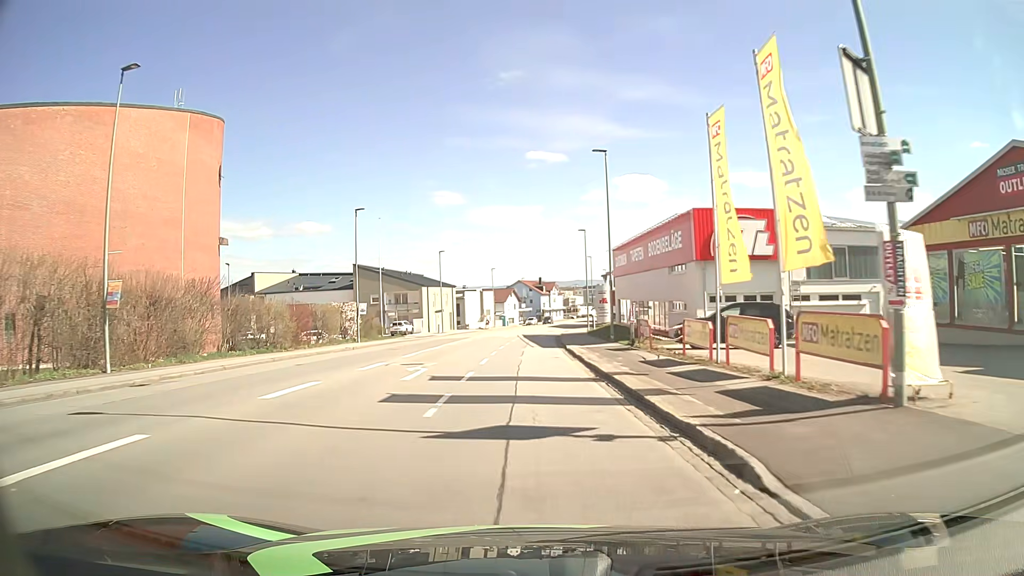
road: tertiary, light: Day
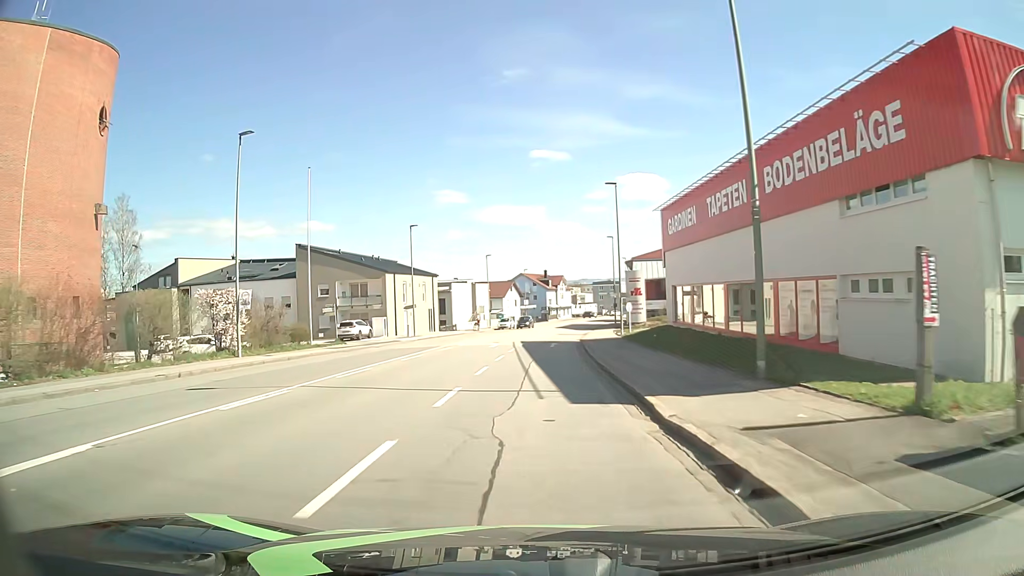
(0.0, +22.8) m; 0°
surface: asphalt
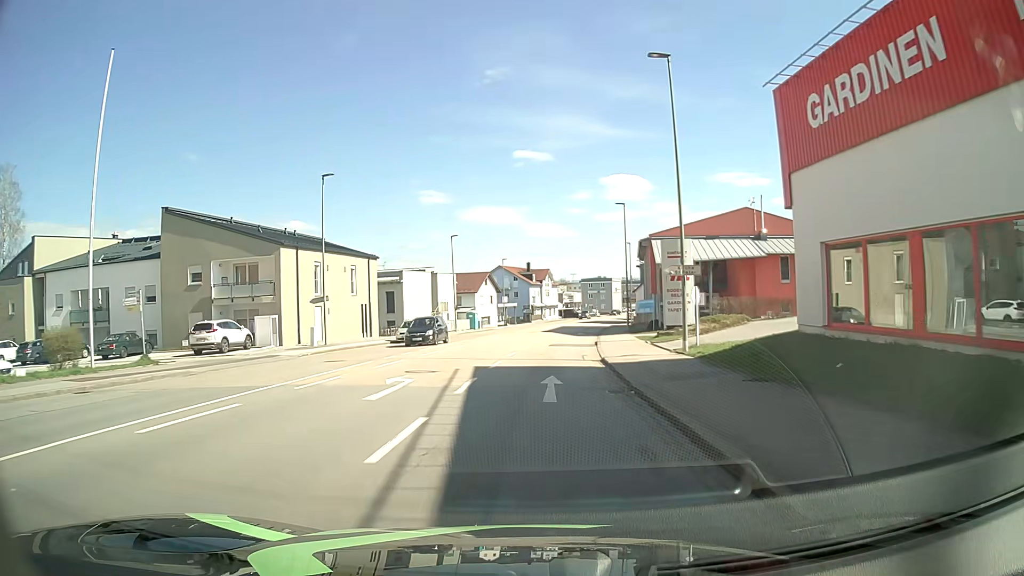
(+0.2, +22.7) m; 0°
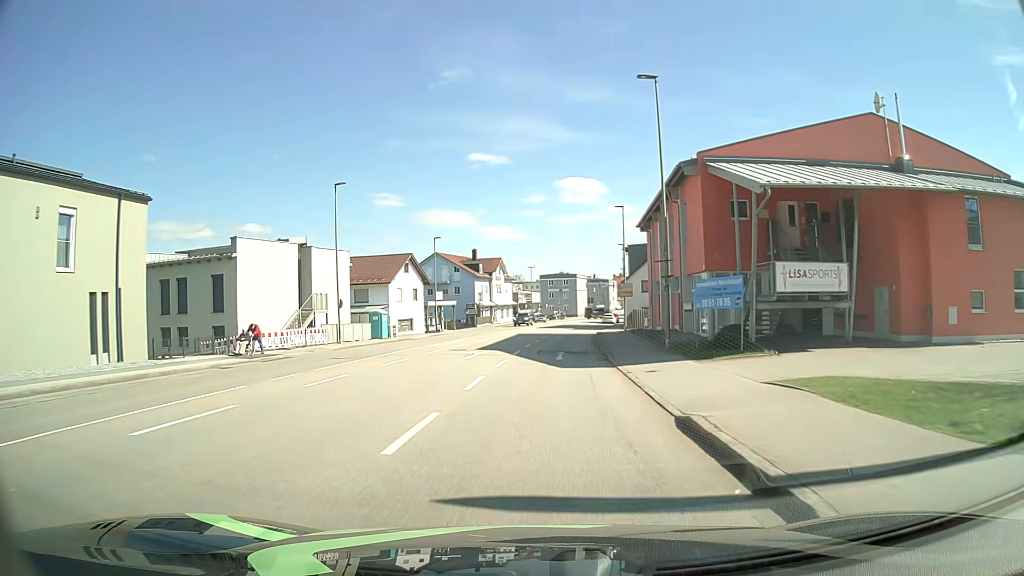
(+1.2, +29.8) m; +5°
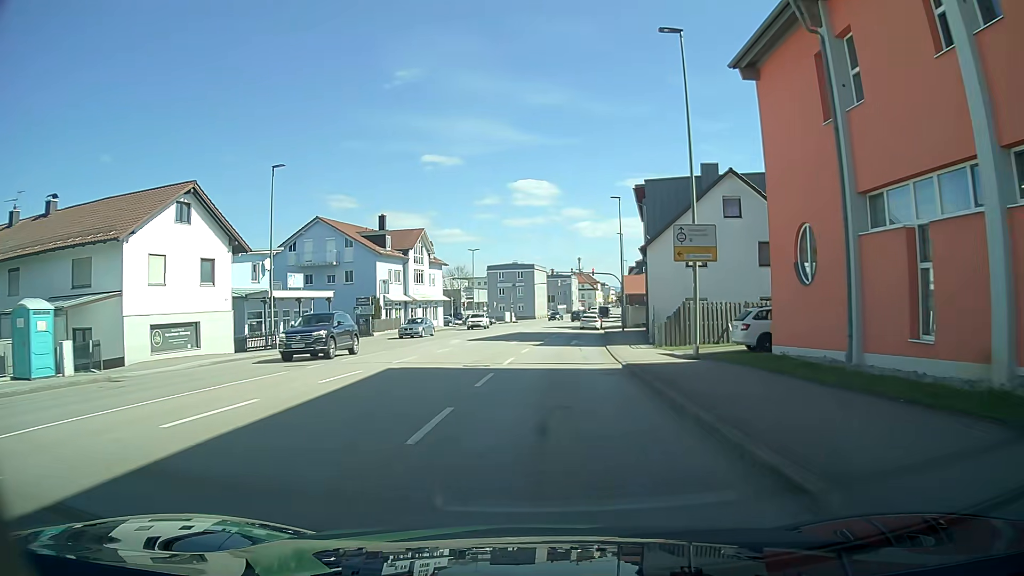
(+1.0, +35.5) m; +4°
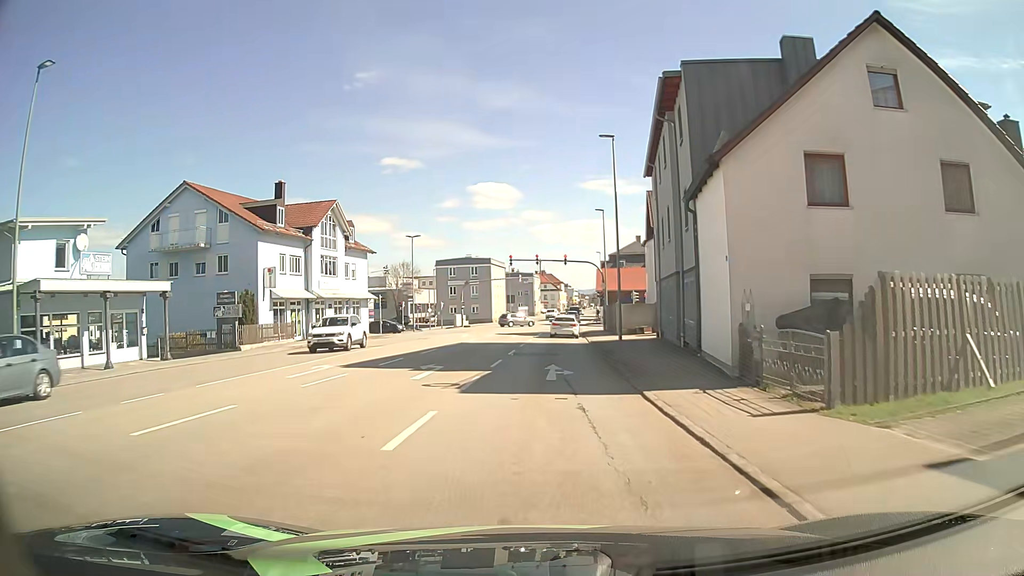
(+0.5, +18.1) m; +2°
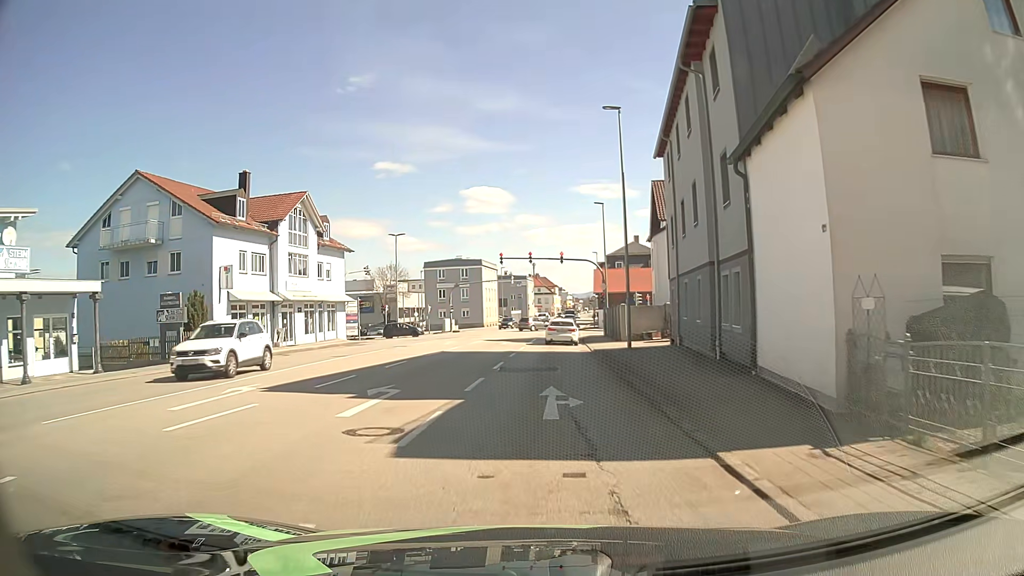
(+0.1, +5.2) m; +2°
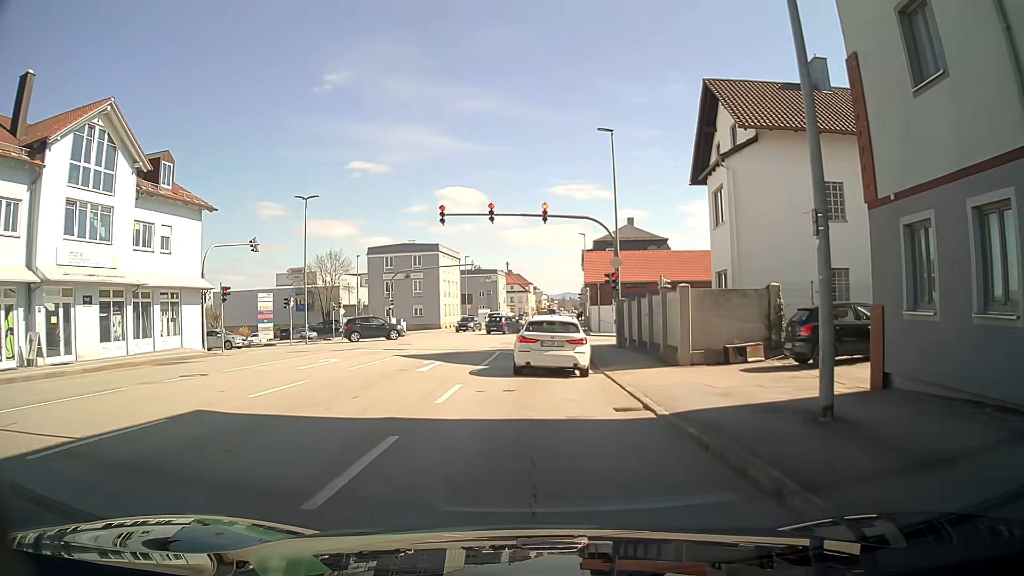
(+0.4, +20.4) m; +3°
